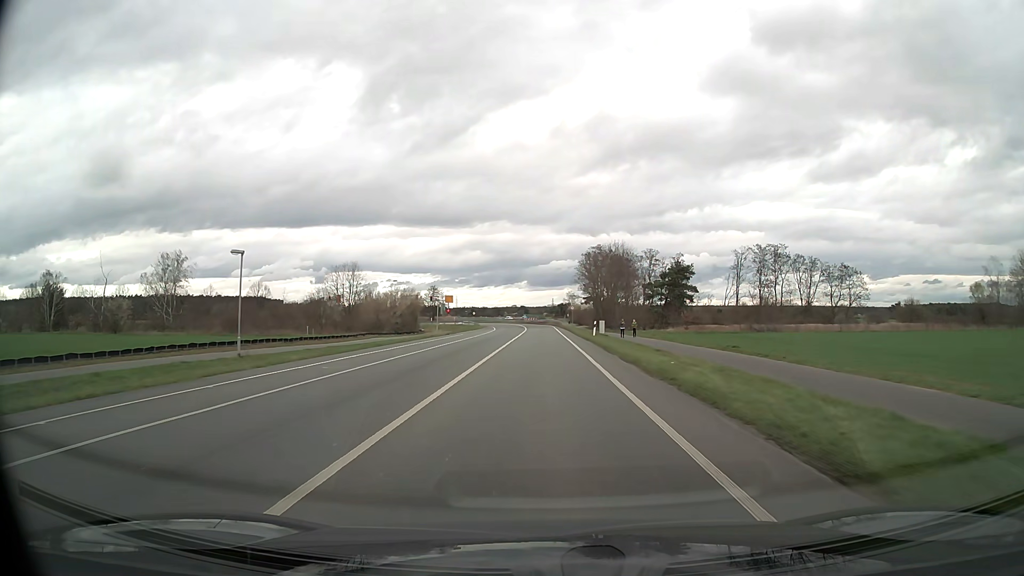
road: tertiary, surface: asphalt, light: Day
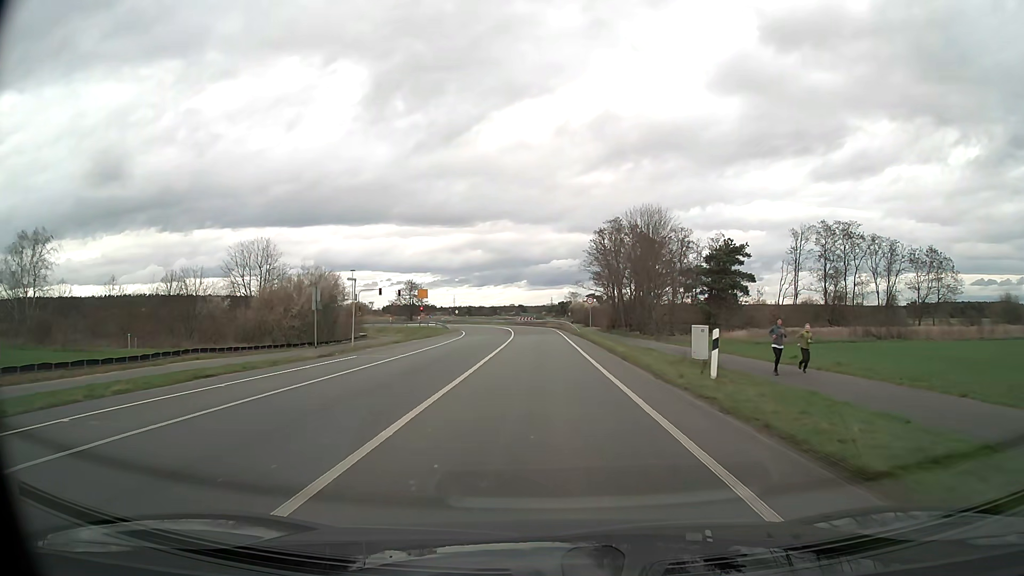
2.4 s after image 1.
(0.0, +34.1) m; 0°
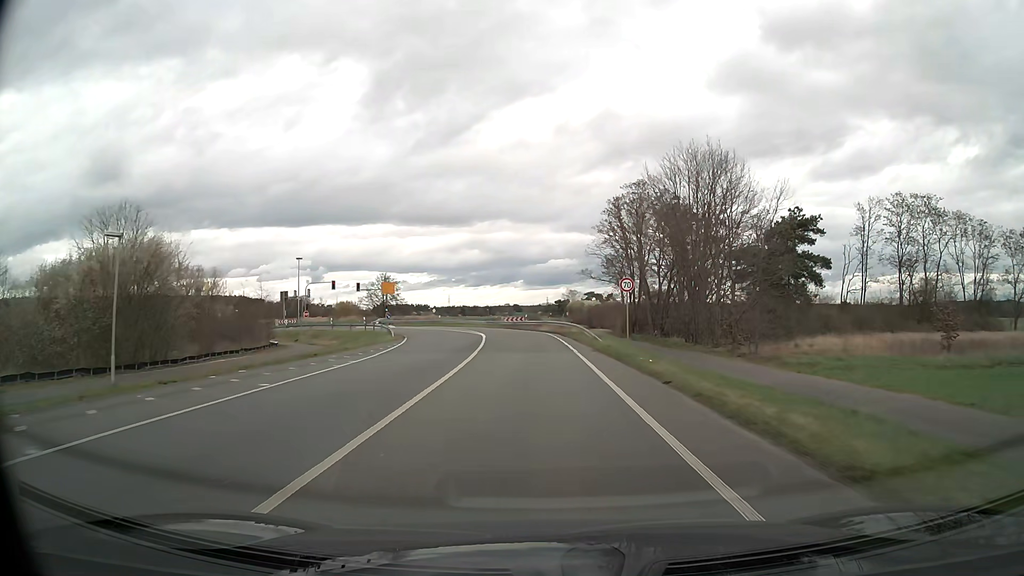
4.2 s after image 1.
(+0.1, +25.5) m; 0°
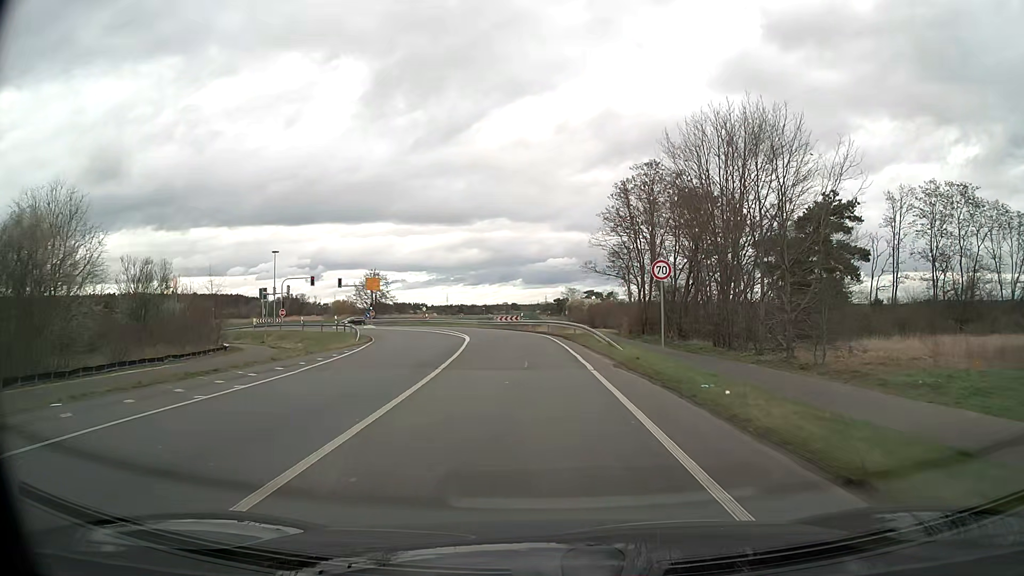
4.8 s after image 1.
(0.0, +8.5) m; 0°
